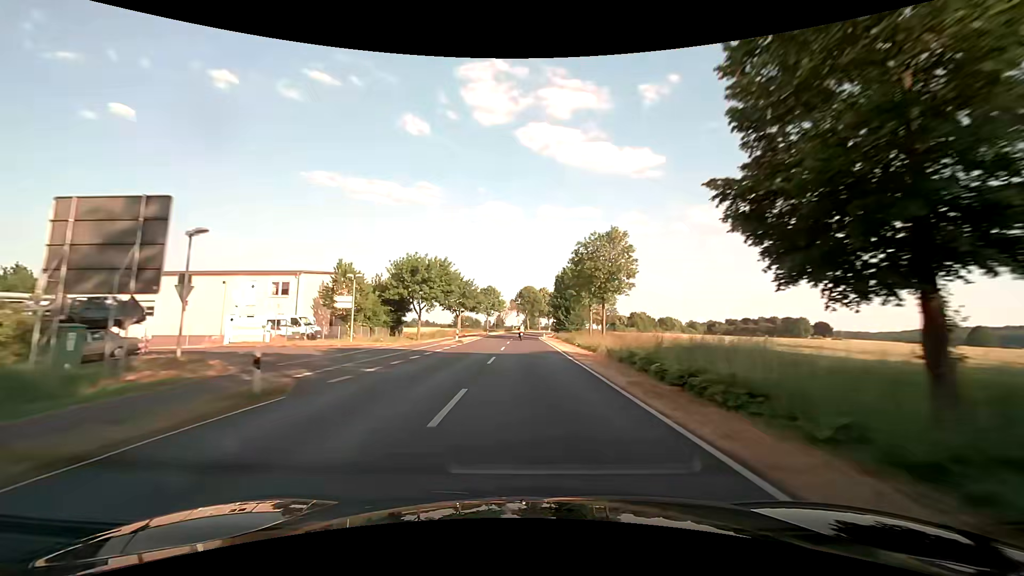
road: secondary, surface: asphalt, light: Day
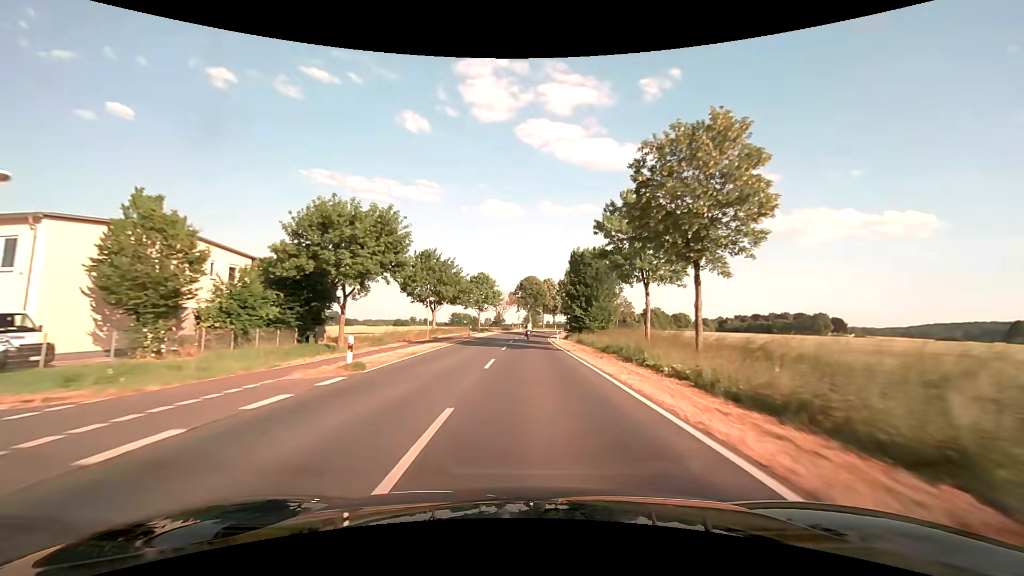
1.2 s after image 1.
(0.0, +25.0) m; 0°
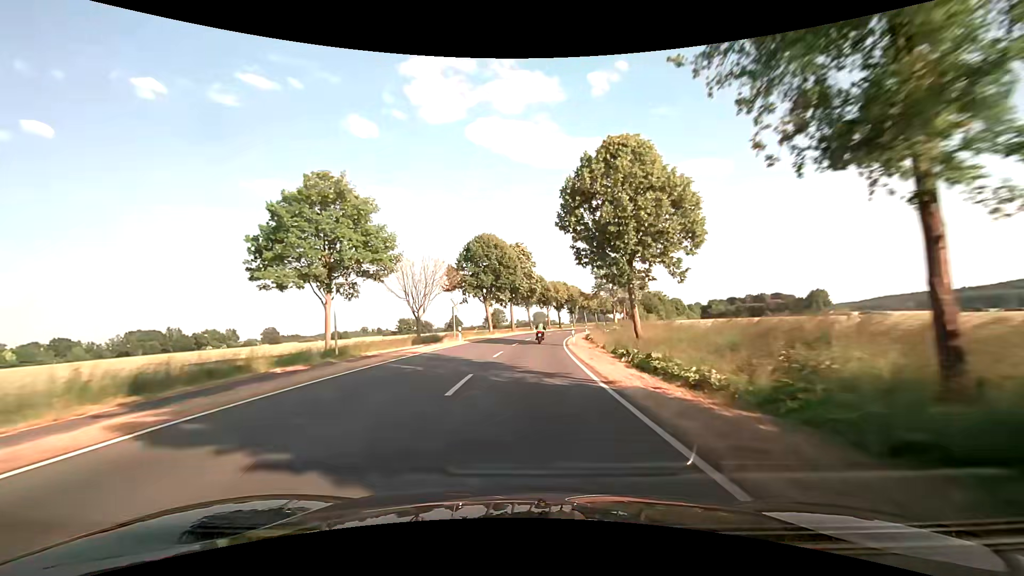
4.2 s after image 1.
(+1.2, +61.3) m; +4°
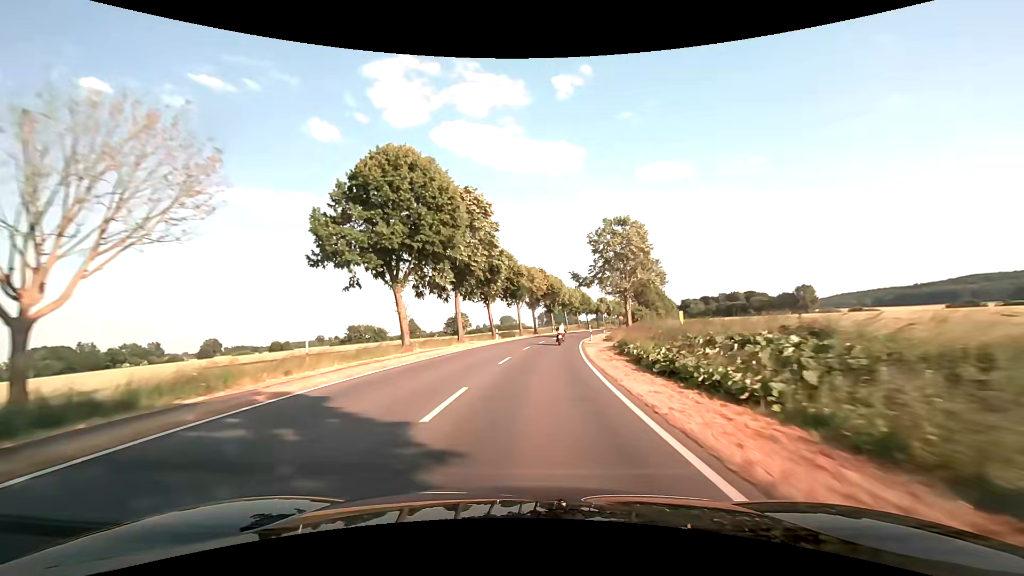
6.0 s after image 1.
(+1.0, +35.7) m; +4°
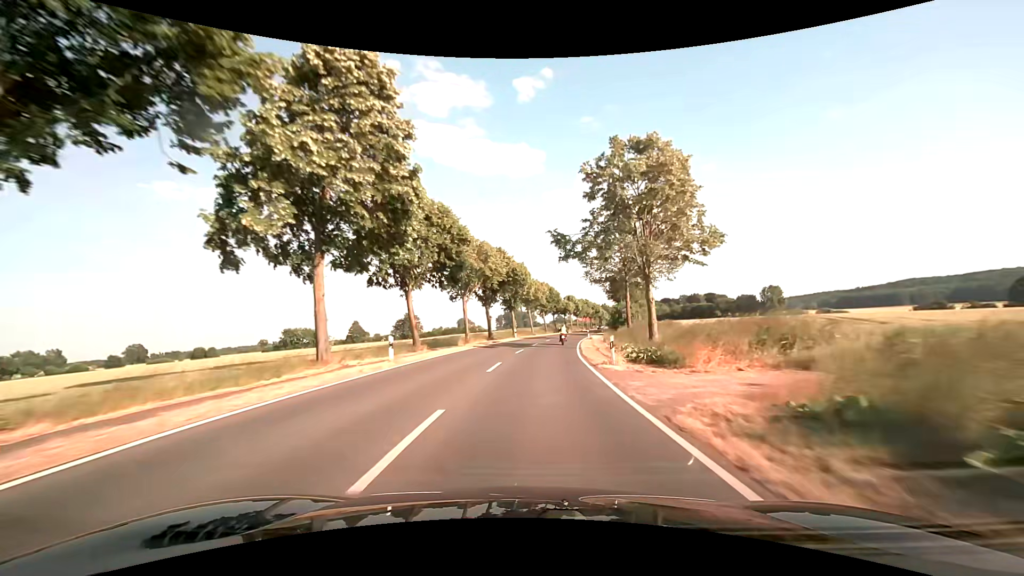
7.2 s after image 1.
(+0.9, +25.3) m; +4°
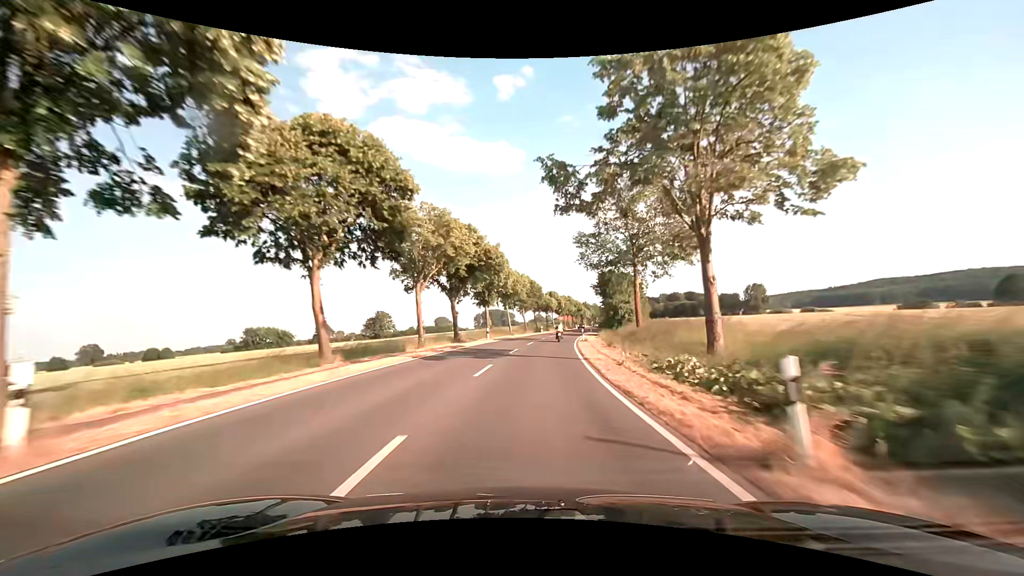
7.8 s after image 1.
(+0.3, +13.2) m; +2°
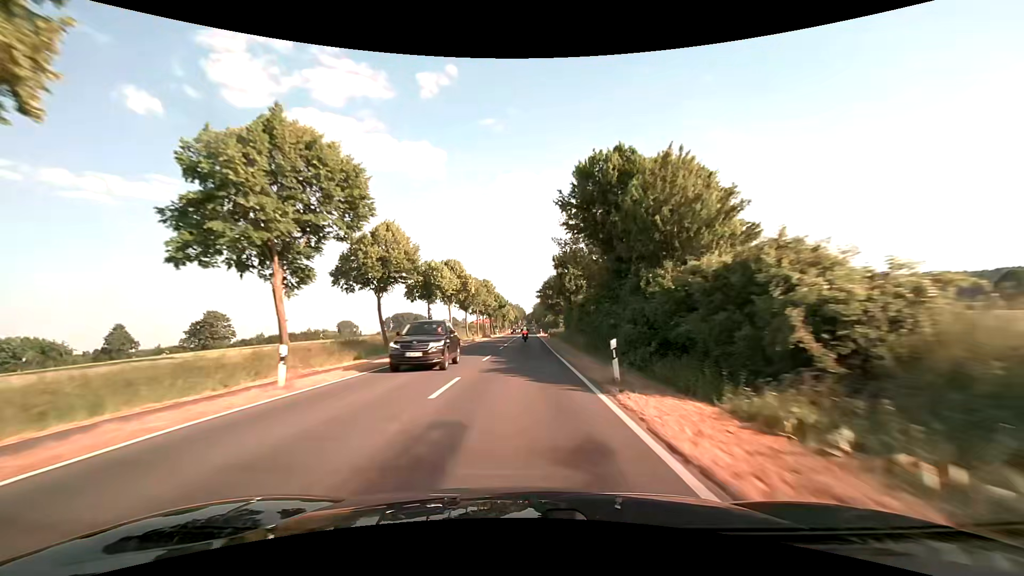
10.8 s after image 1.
(+7.1, +70.2) m; +10°
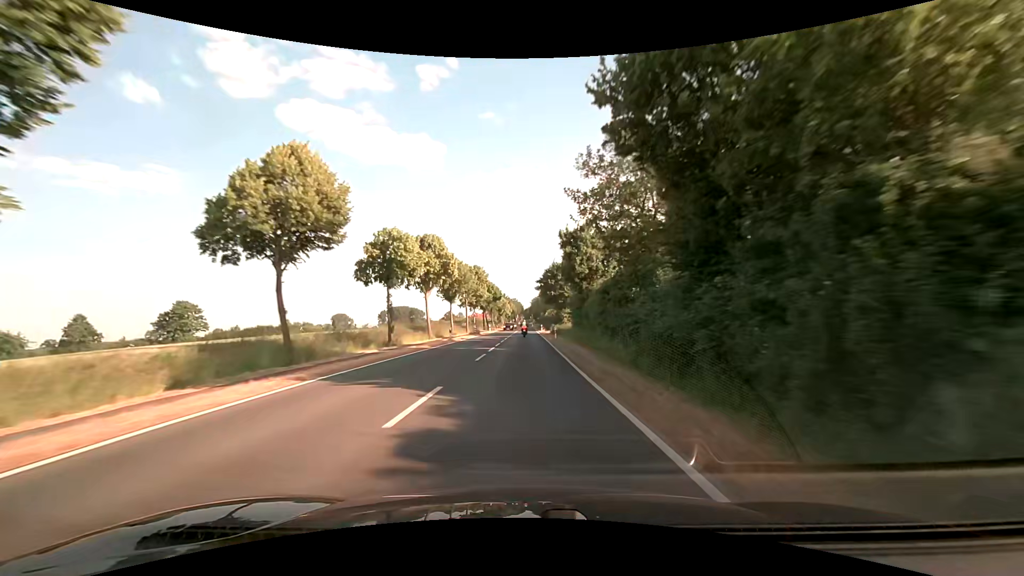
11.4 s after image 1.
(0.0, +14.3) m; 0°
(0, +10) (0, +20) (0, +30) (0, +40) (0, +50) (0, +60) (0, +70) (0, +80) (0, +90) (+1, +100) m
